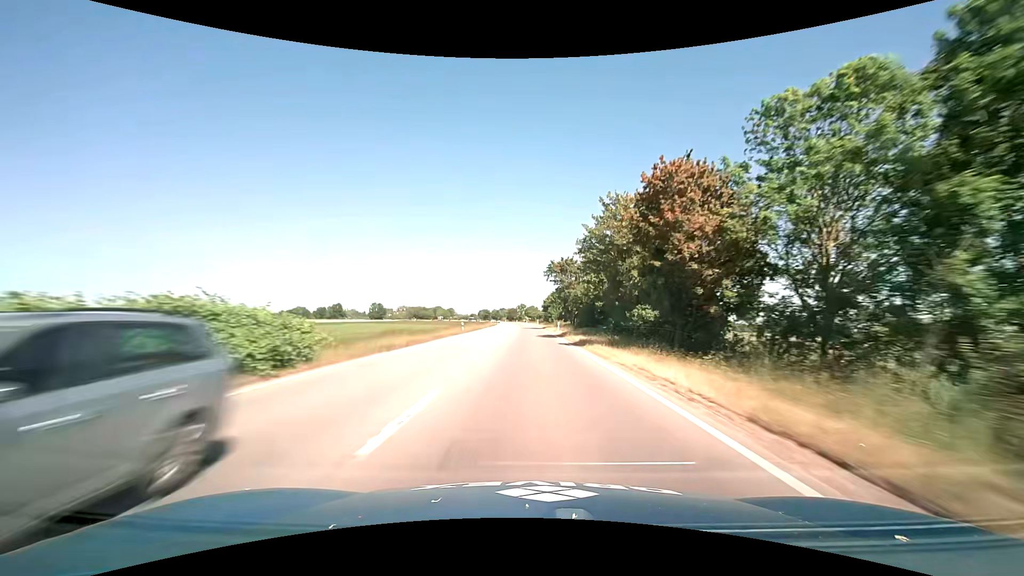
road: primary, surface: asphalt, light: Day
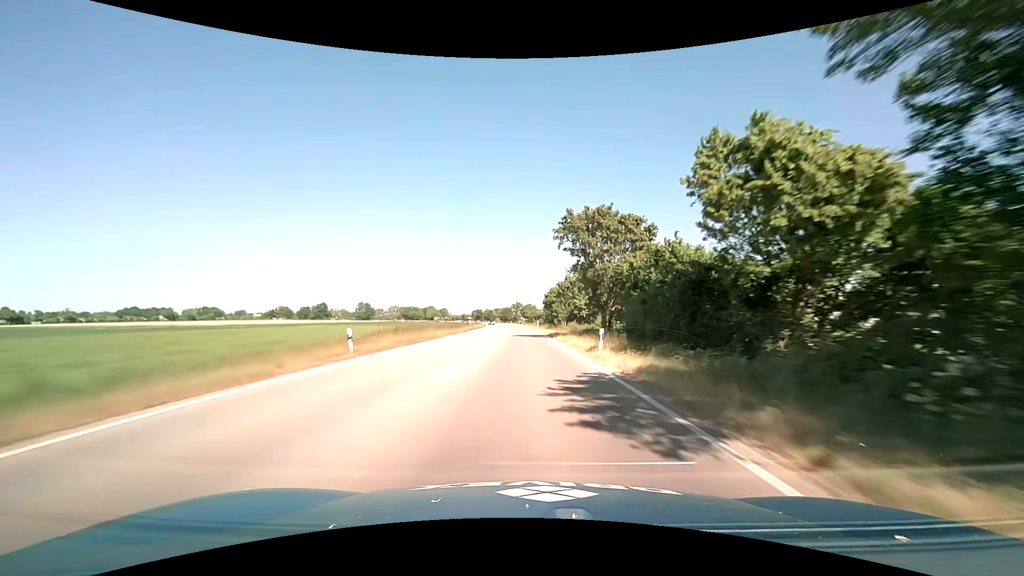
(0.0, +30.6) m; 0°
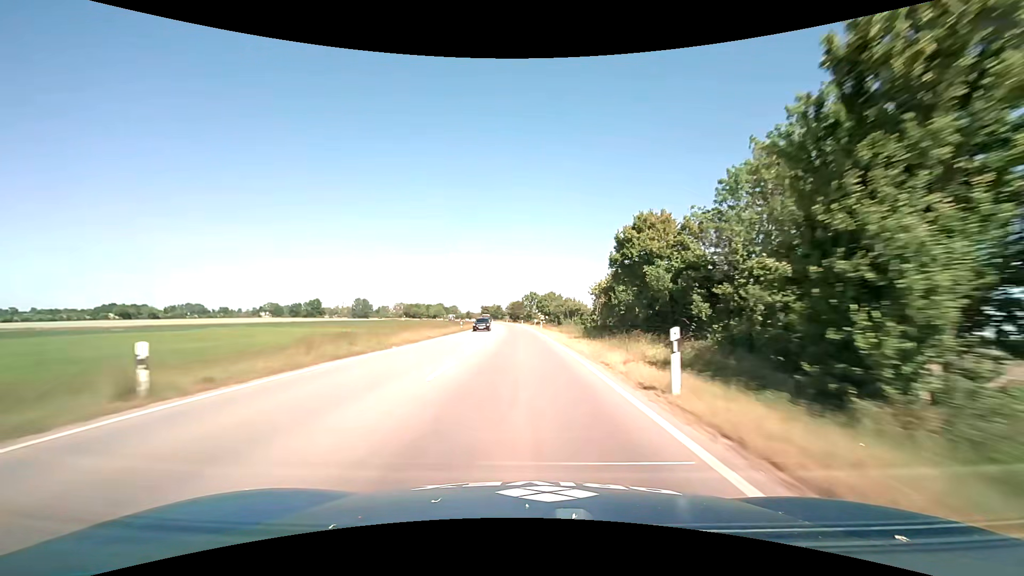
(-0.8, +60.6) m; -2°
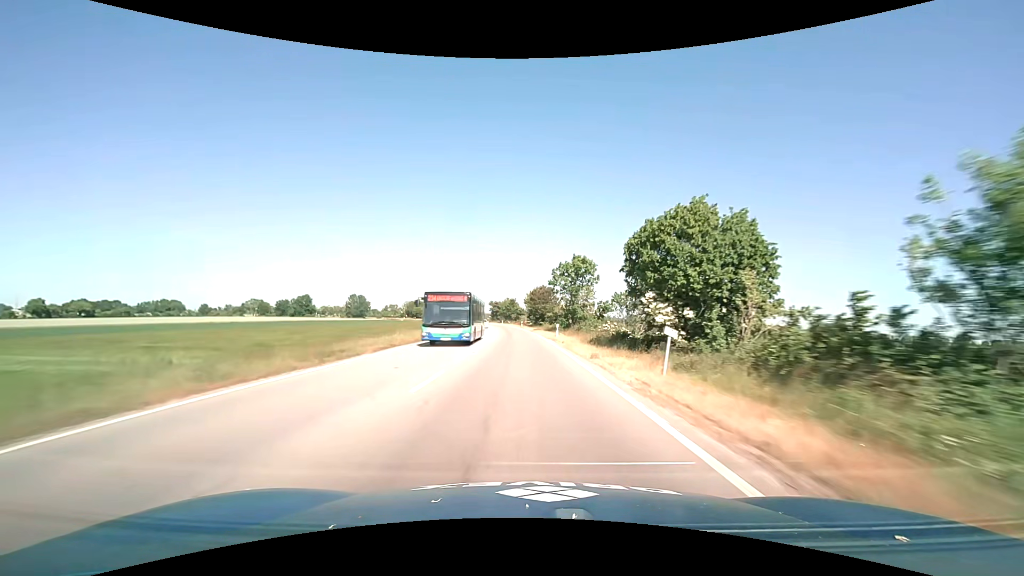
(-1.9, +74.0) m; -3°
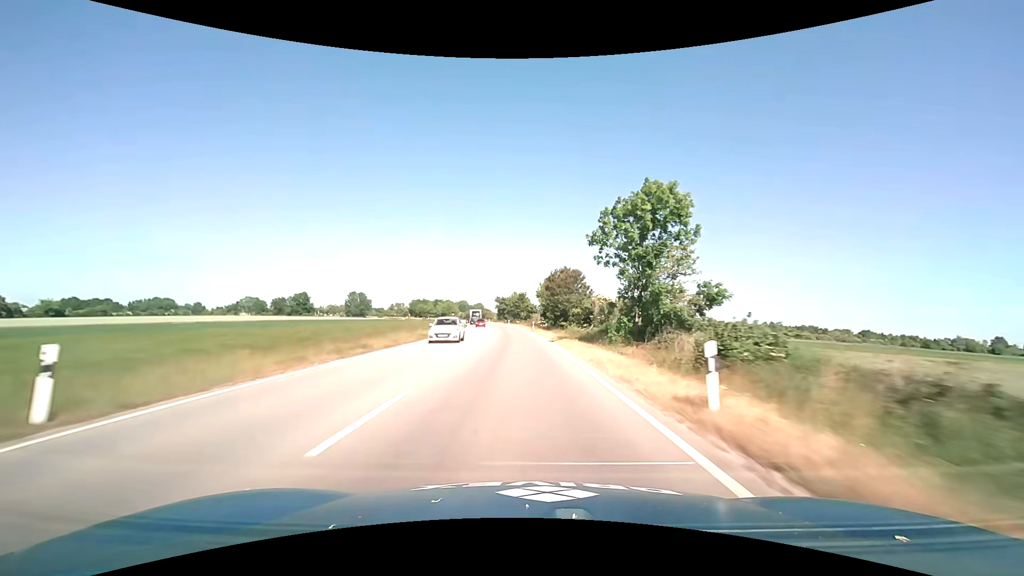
(-0.3, +28.3) m; -1°
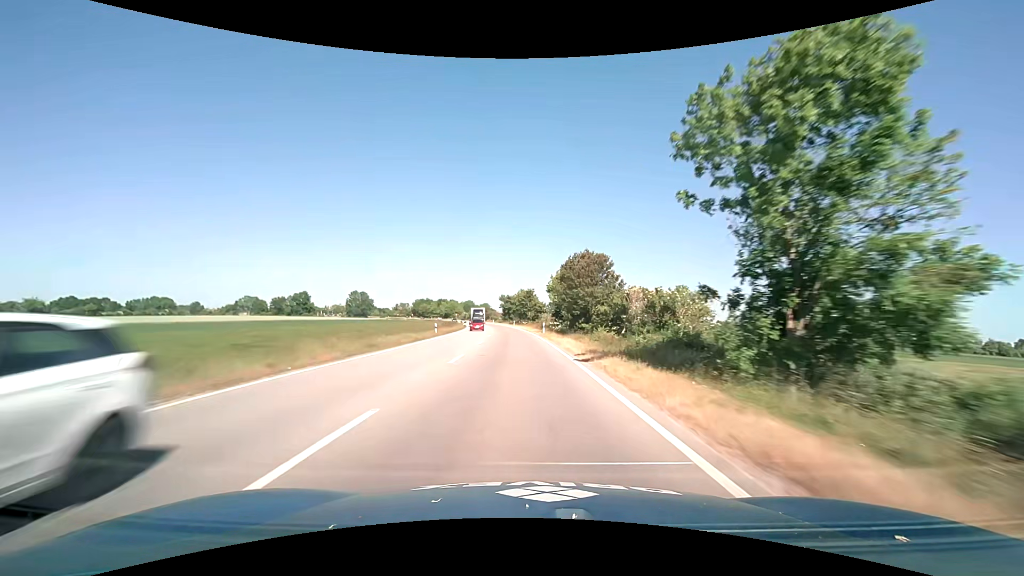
(-0.1, +13.8) m; -1°
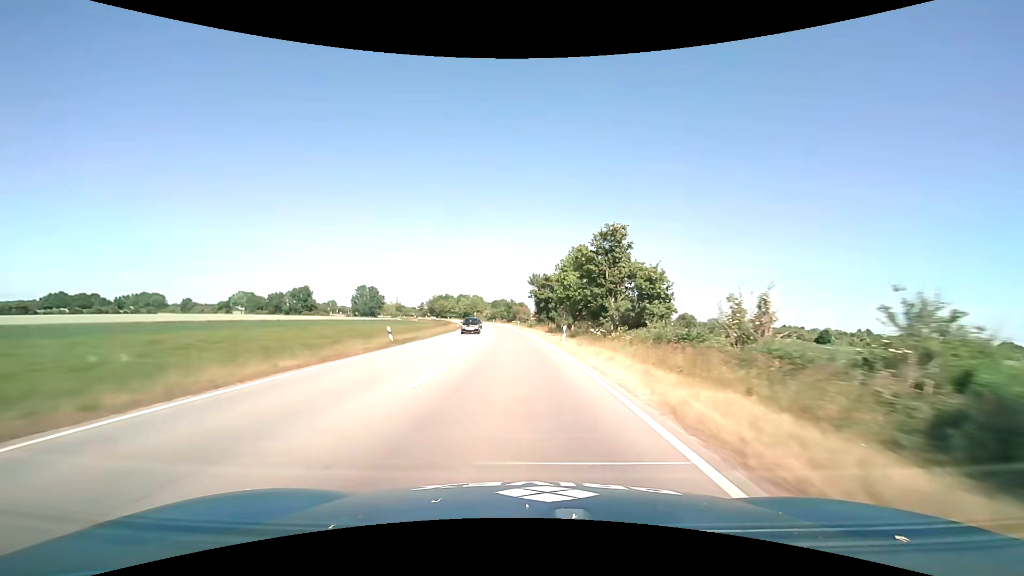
(-2.5, +66.0) m; -4°
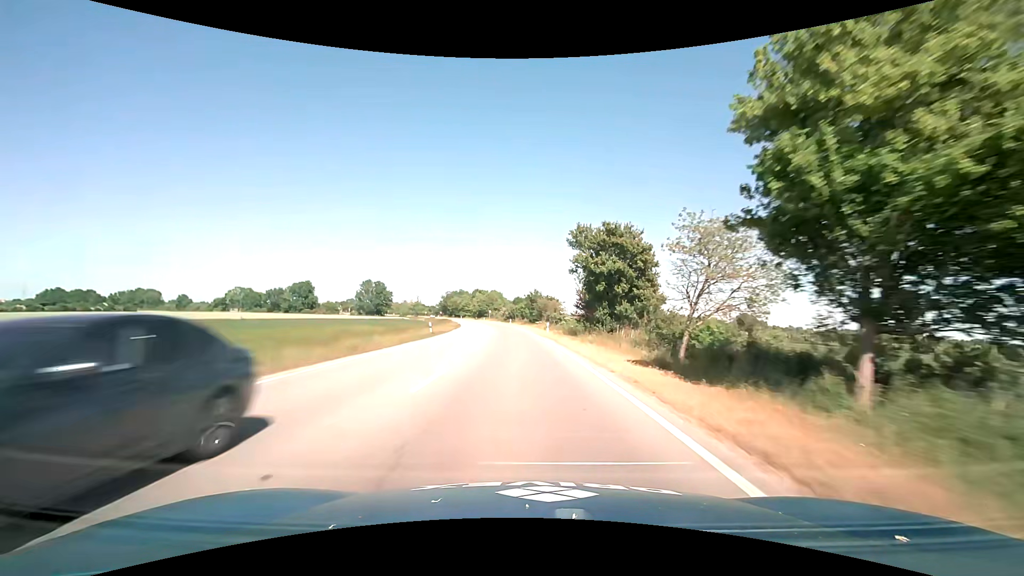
(-1.0, +37.3) m; -3°
(0, +10) (0, +20) (-1, +30) (-1, +40) (-2, +50) (-3, +60) (-3, +70) (-5, +80) (-6, +90) (-7, +100) m
